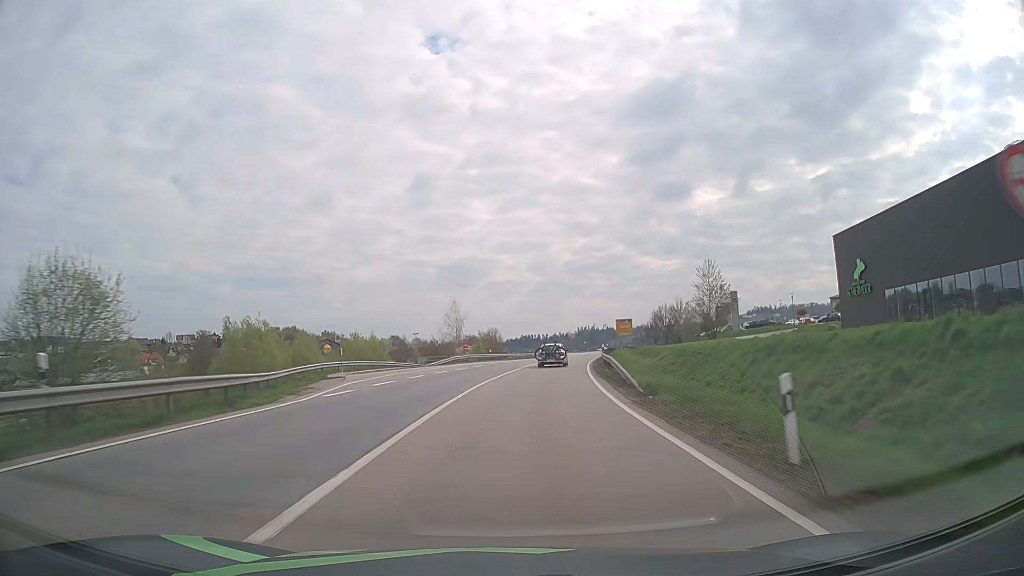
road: primary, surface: asphalt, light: Day
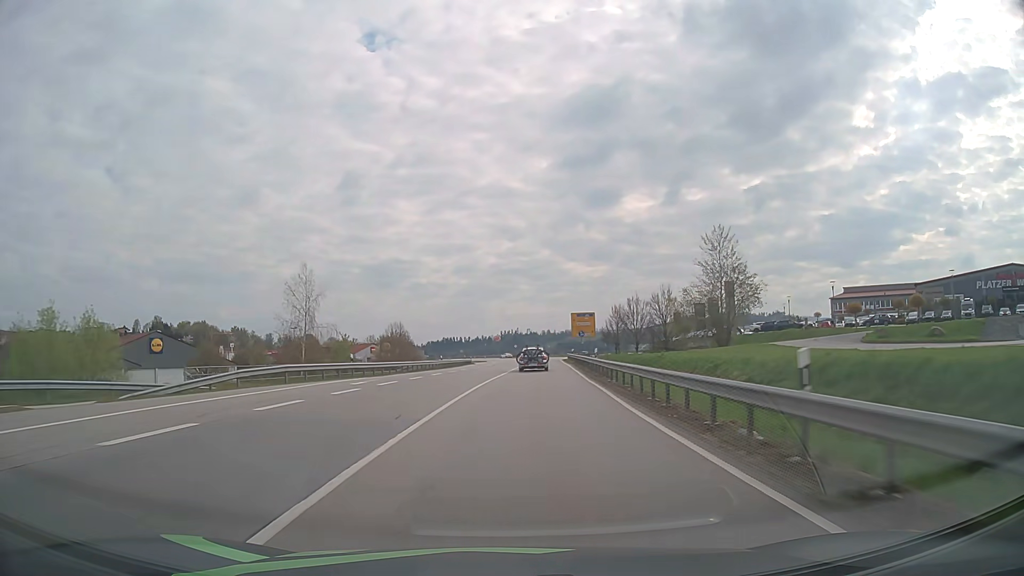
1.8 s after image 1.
(+2.4, +39.9) m; +7°
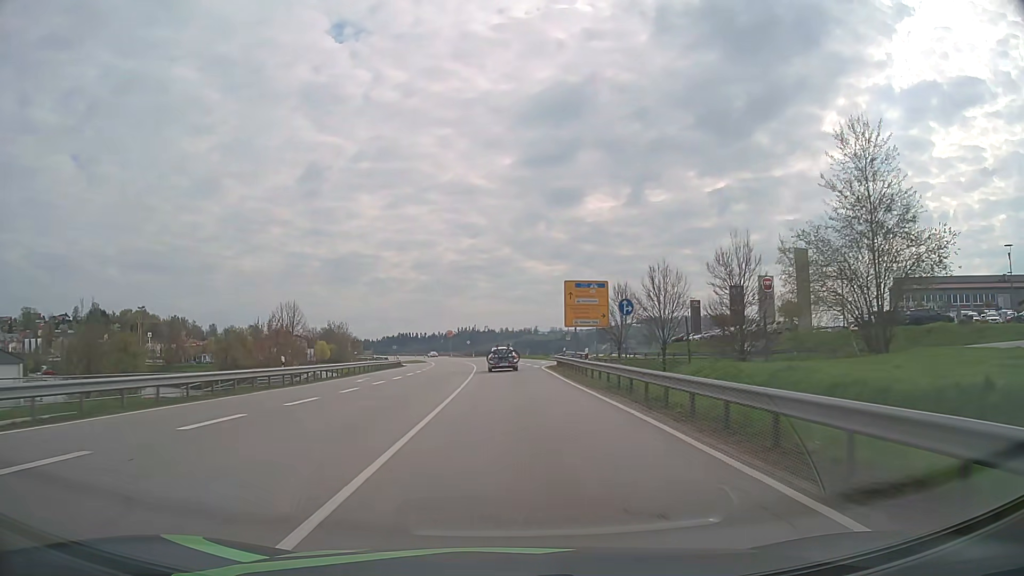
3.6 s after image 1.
(+1.5, +39.5) m; +4°
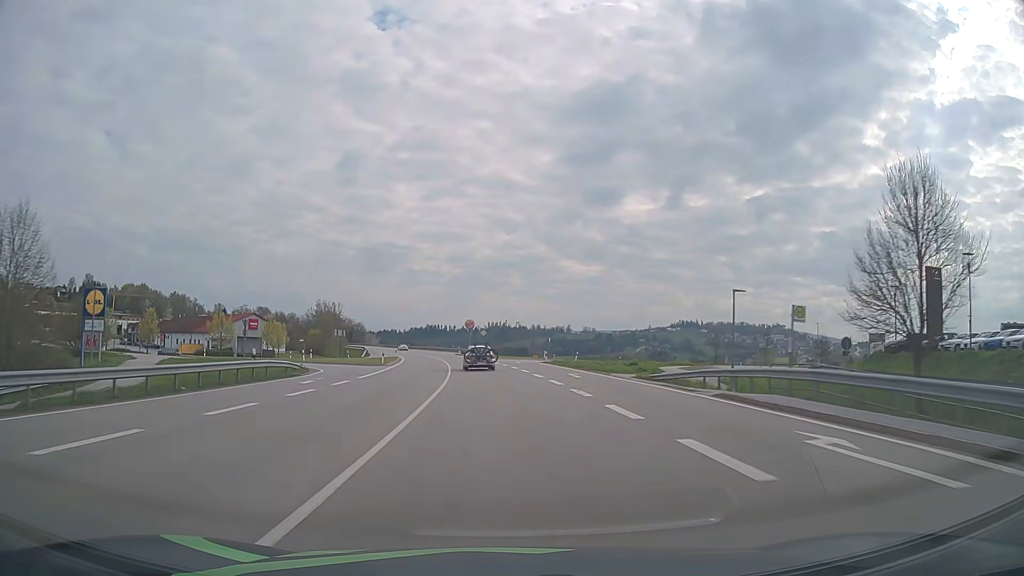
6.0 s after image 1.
(-0.7, +52.4) m; -2°
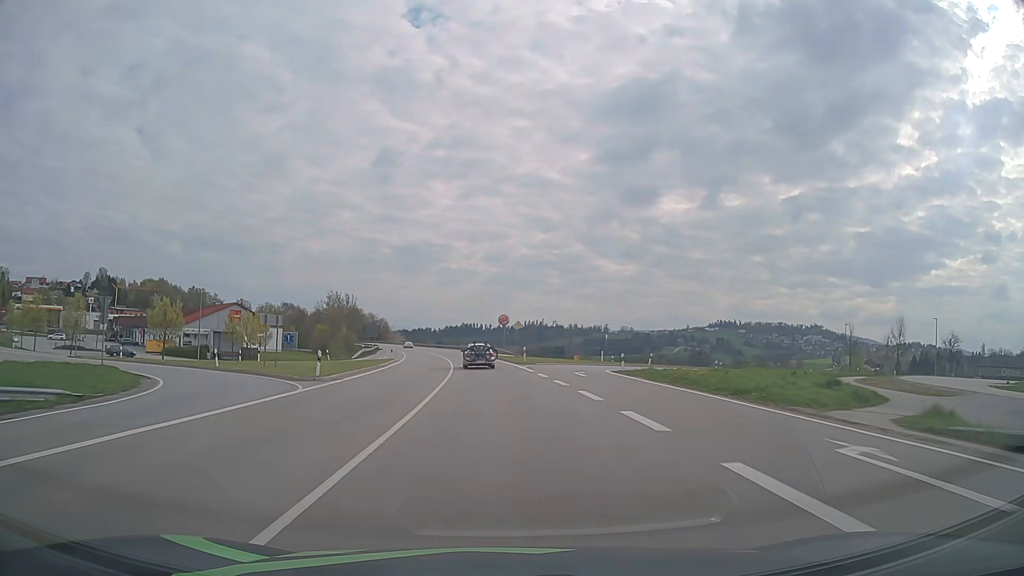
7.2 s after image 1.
(-0.7, +25.9) m; -3°
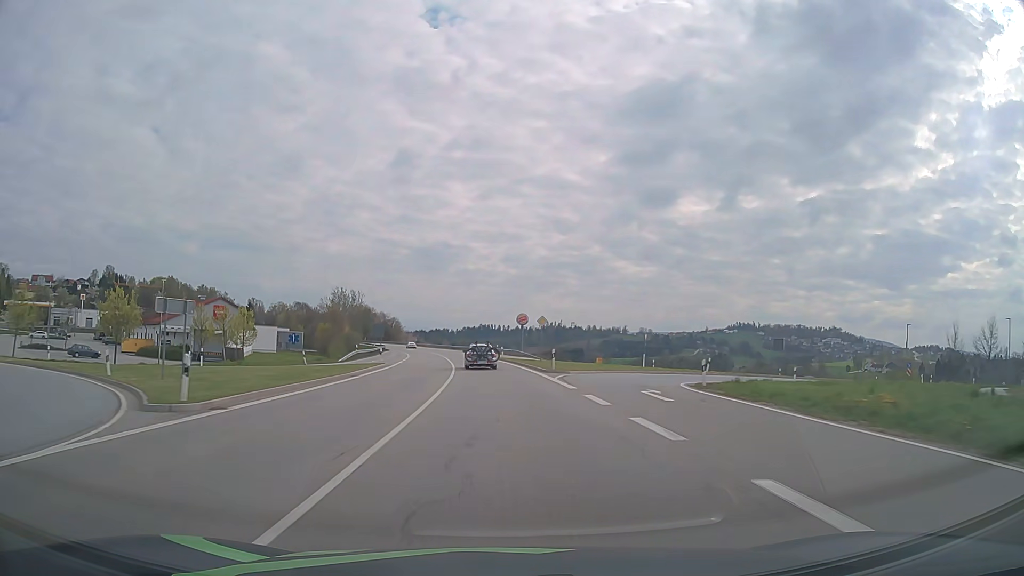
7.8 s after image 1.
(-0.2, +12.9) m; -2°
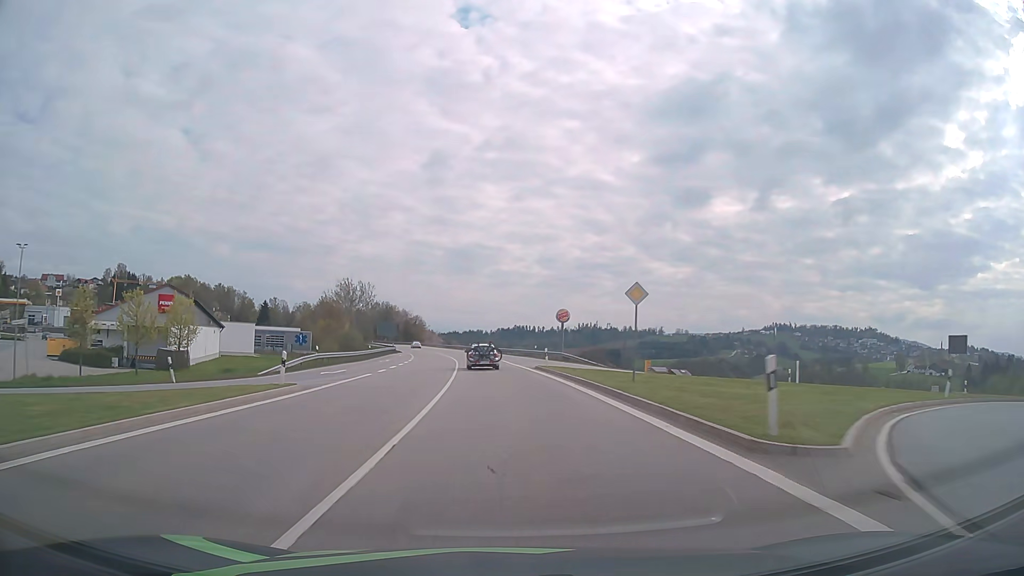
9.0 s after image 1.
(-0.6, +25.6) m; -3°
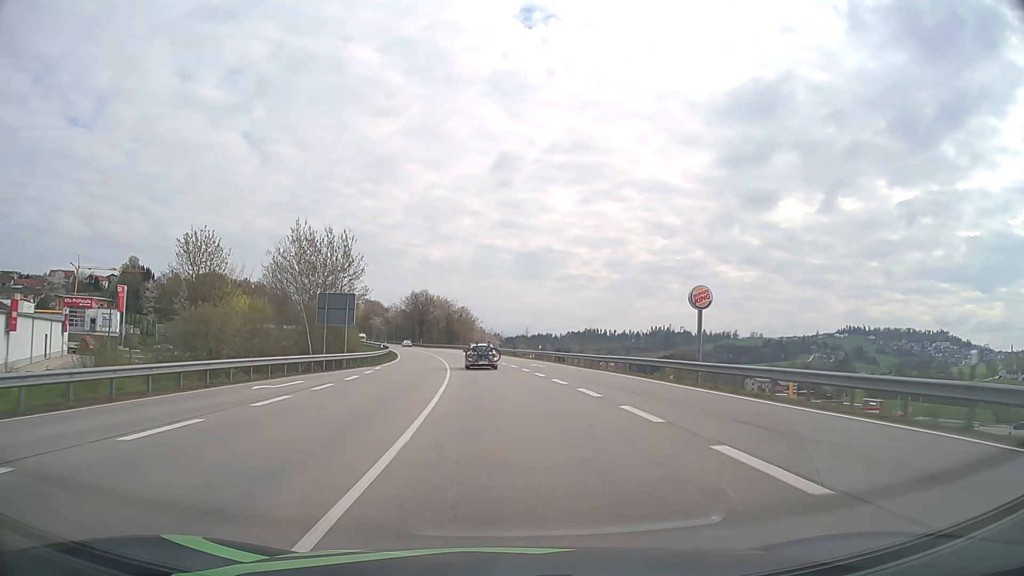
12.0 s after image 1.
(-3.4, +63.3) m; -6°
(0, +10) (0, +20) (-1, +30) (-1, +40) (-2, +50) (-3, +60) (-5, +70) (-6, +80) (-8, +90) (-10, +99) m
